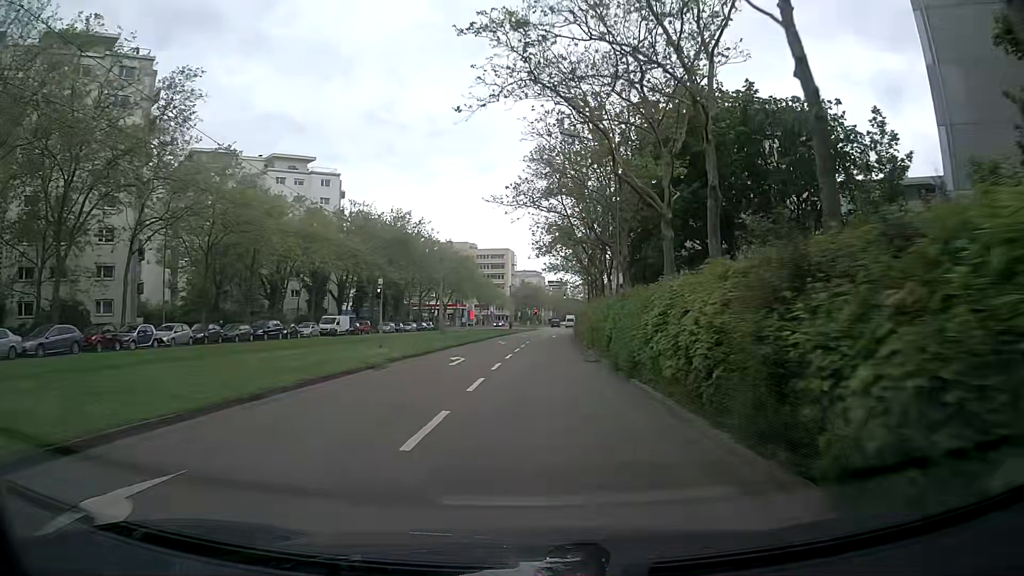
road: tertiary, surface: asphalt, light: Day
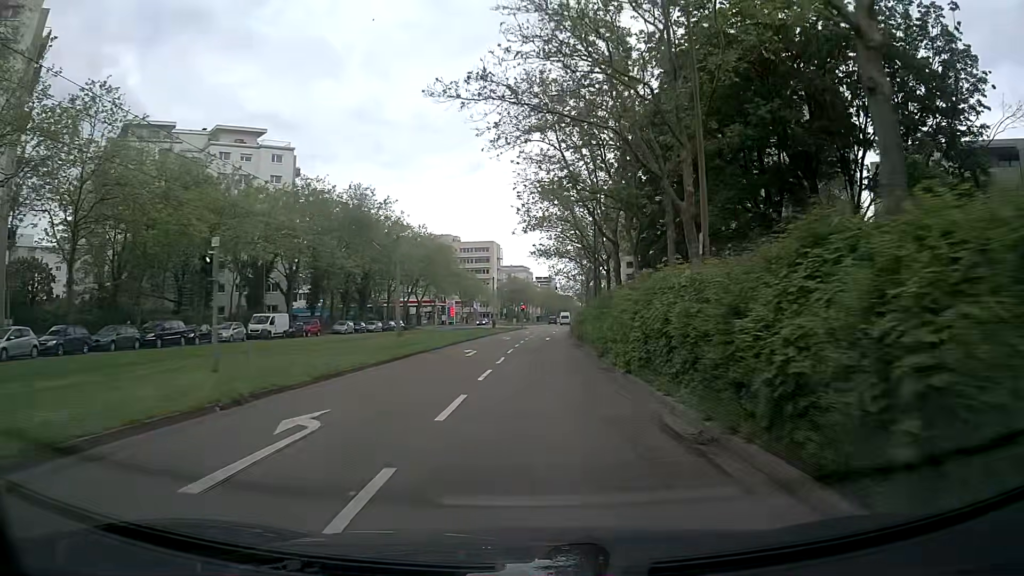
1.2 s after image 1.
(+0.1, +15.8) m; 0°
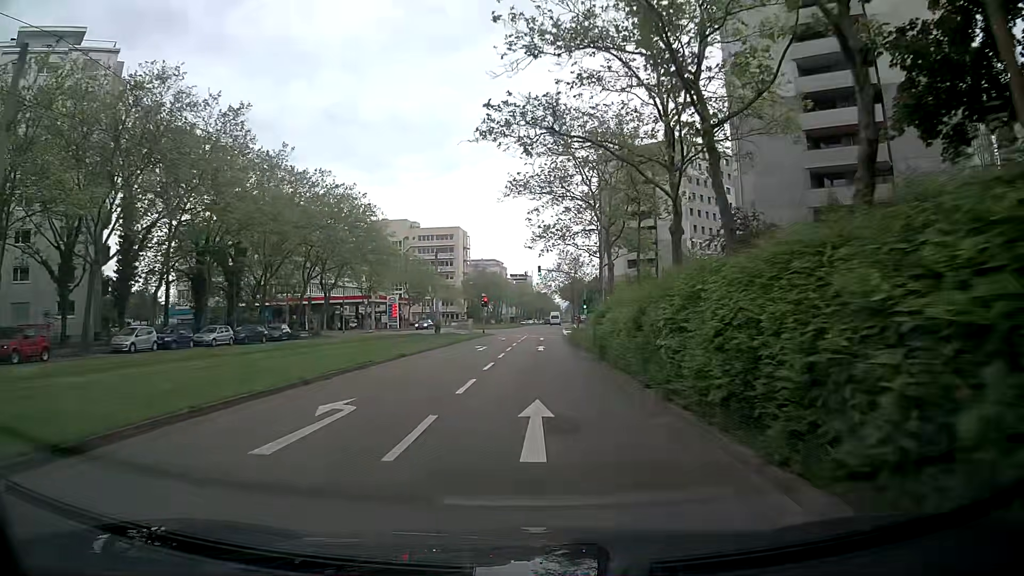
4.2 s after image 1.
(+0.9, +38.4) m; +2°
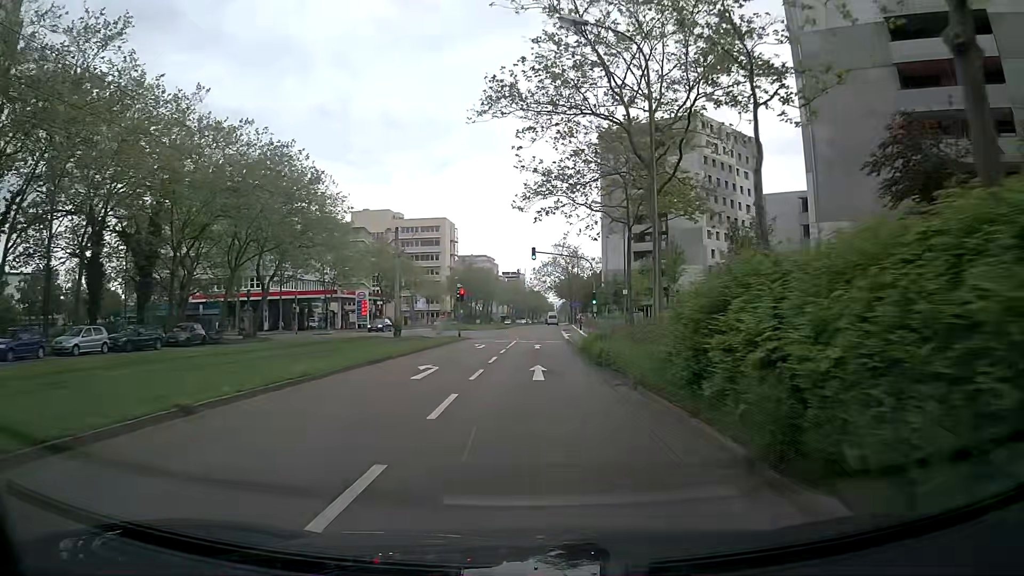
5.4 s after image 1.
(+0.1, +15.2) m; 0°
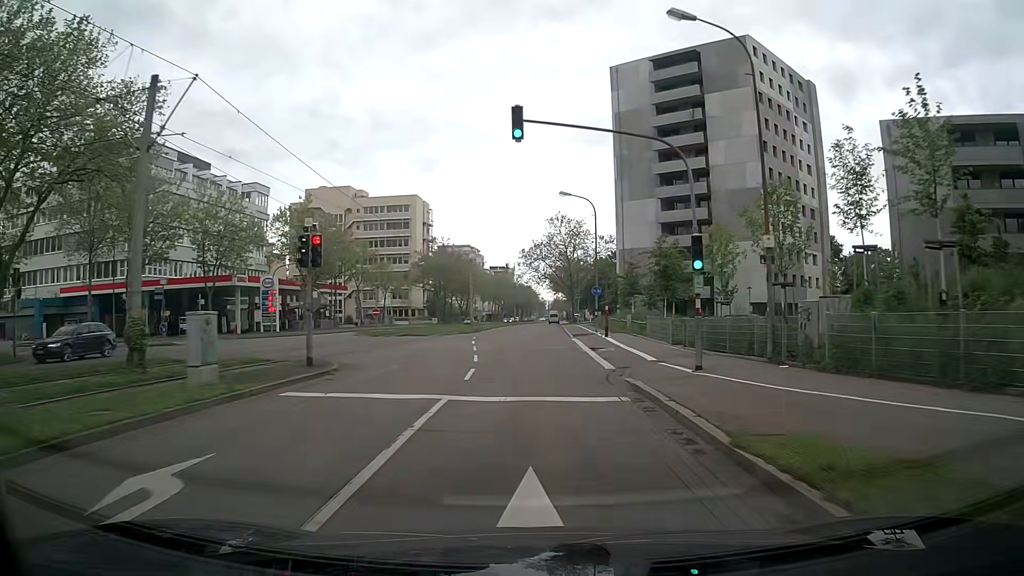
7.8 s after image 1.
(+0.3, +30.6) m; +1°
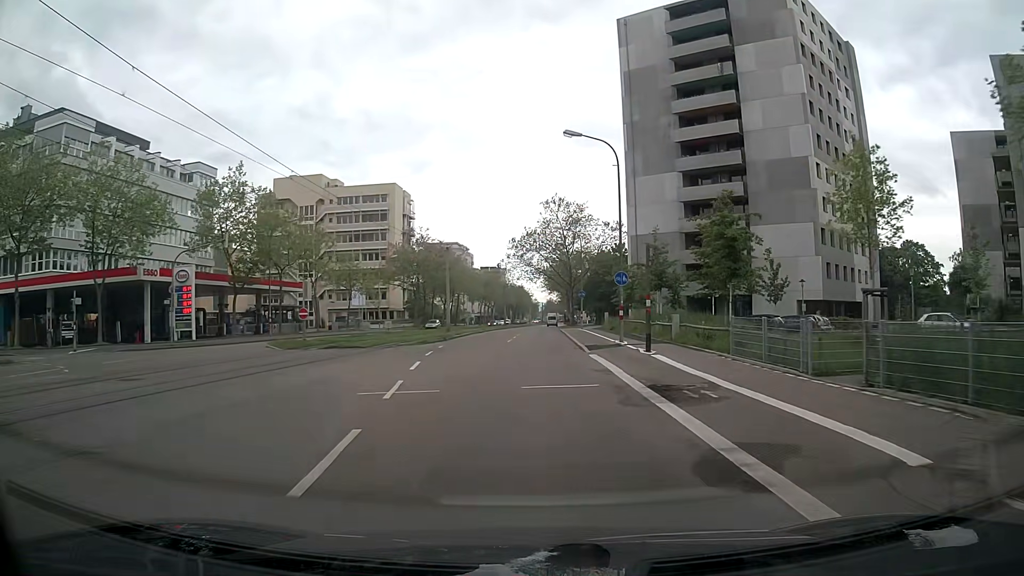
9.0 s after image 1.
(+0.1, +15.3) m; 0°
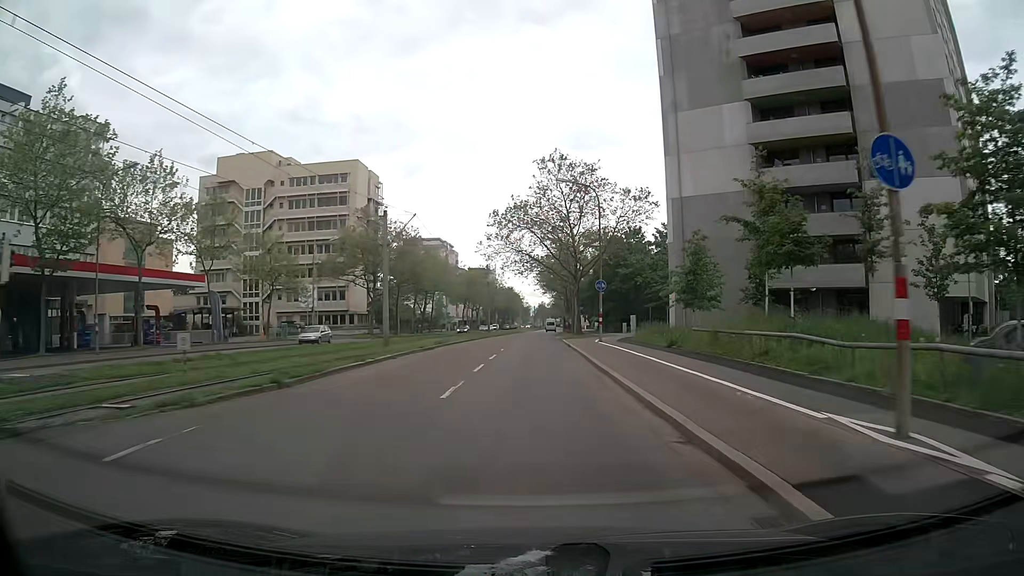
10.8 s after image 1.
(+0.3, +23.1) m; +1°
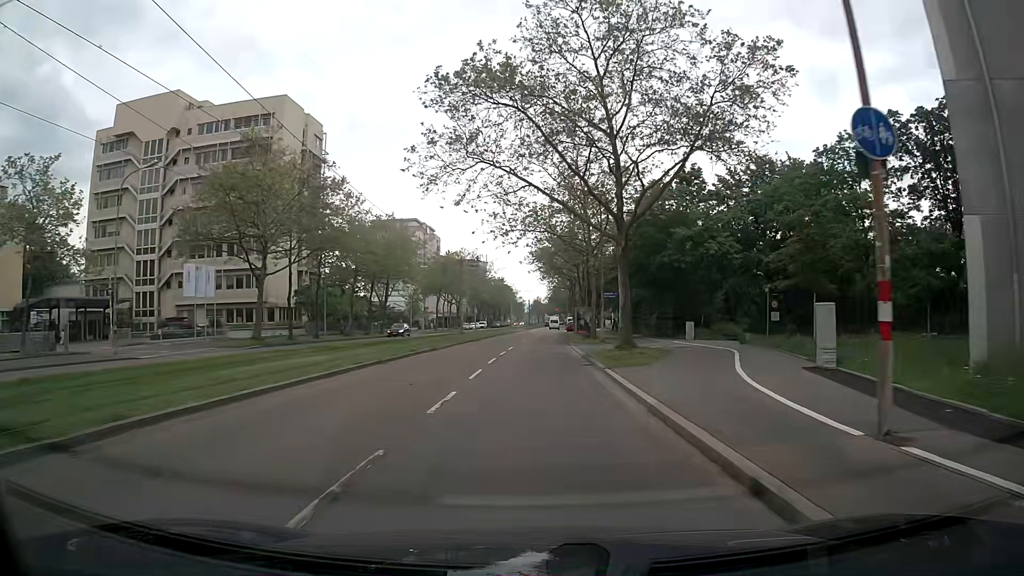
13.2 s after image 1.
(+0.1, +31.6) m; +1°
(0, +10) (0, +20) (-1, +30) (-1, +40) (-2, +50) (-2, +60) (-2, +70) (-2, +80) (-2, +90) (-1, +100) m
